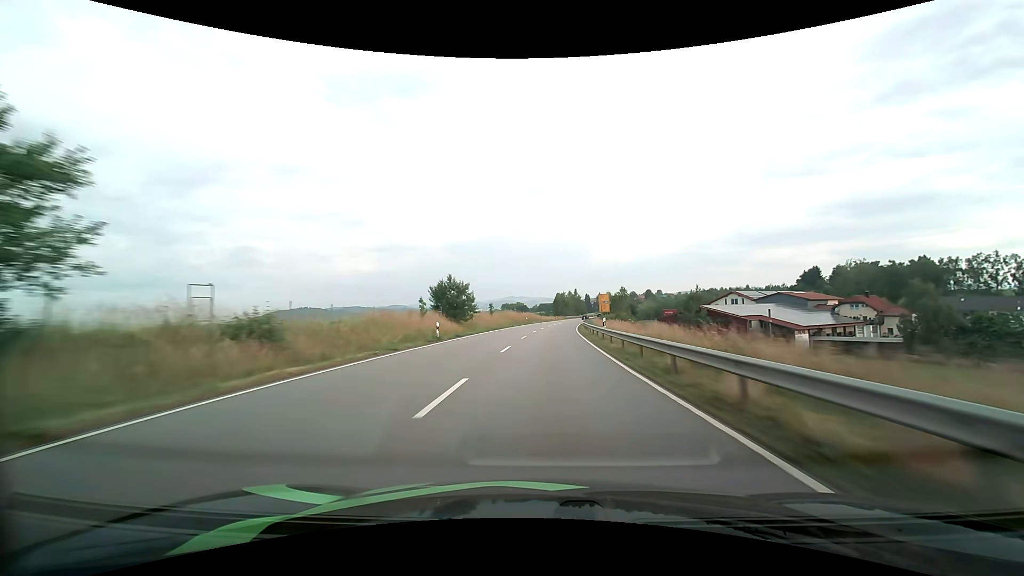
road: primary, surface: asphalt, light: Day
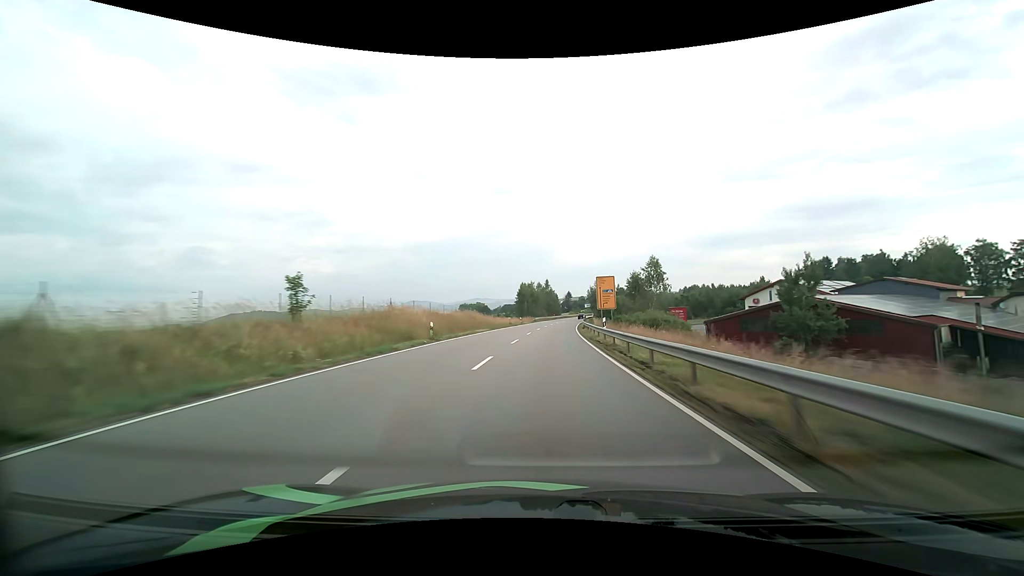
(+2.1, +54.1) m; +4°
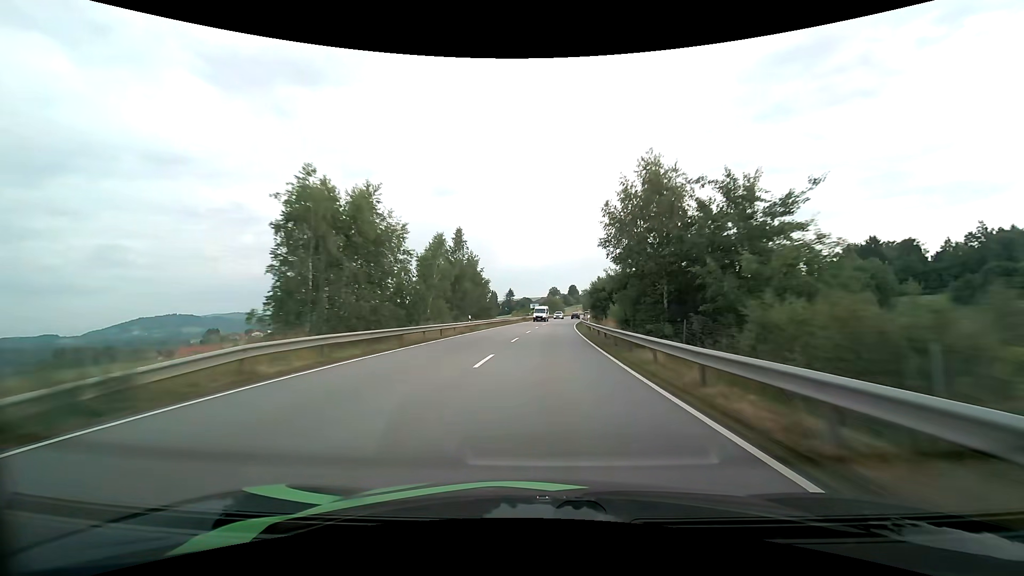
(+4.7, +84.5) m; +7°
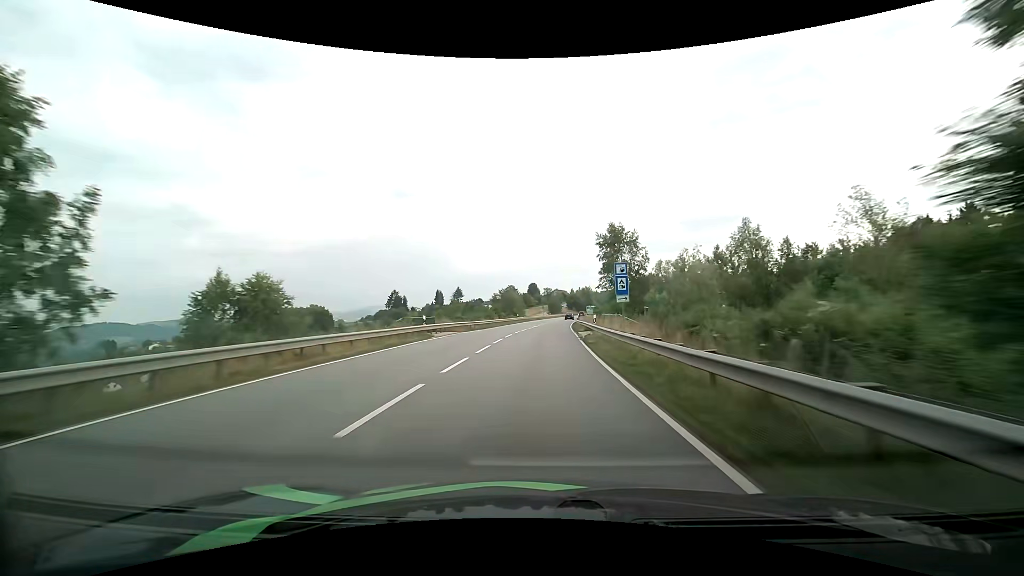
(+2.5, +60.8) m; +5°
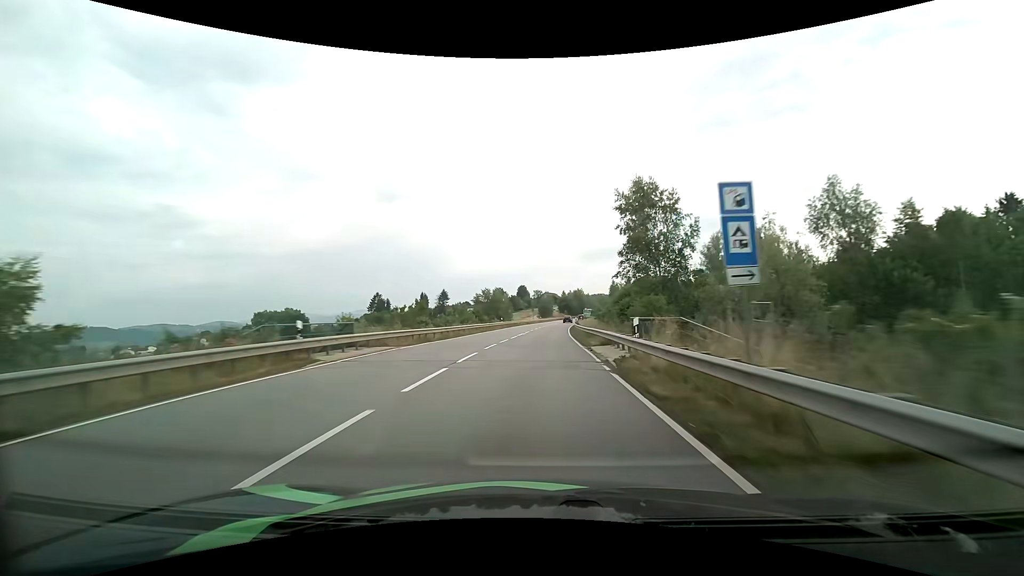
(+0.1, +14.5) m; +1°
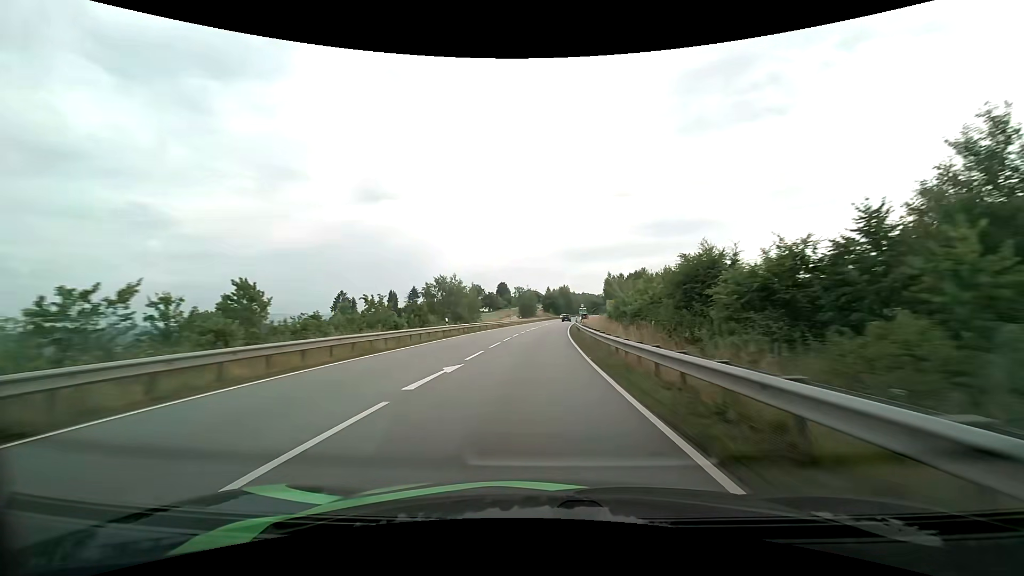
(+0.5, +29.1) m; +2°
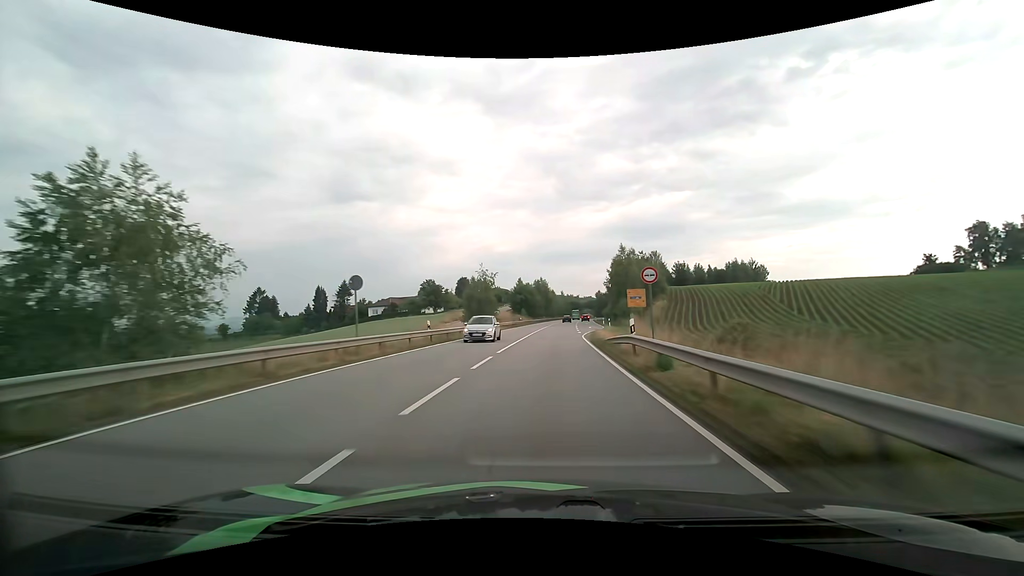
(+1.7, +57.3) m; +3°
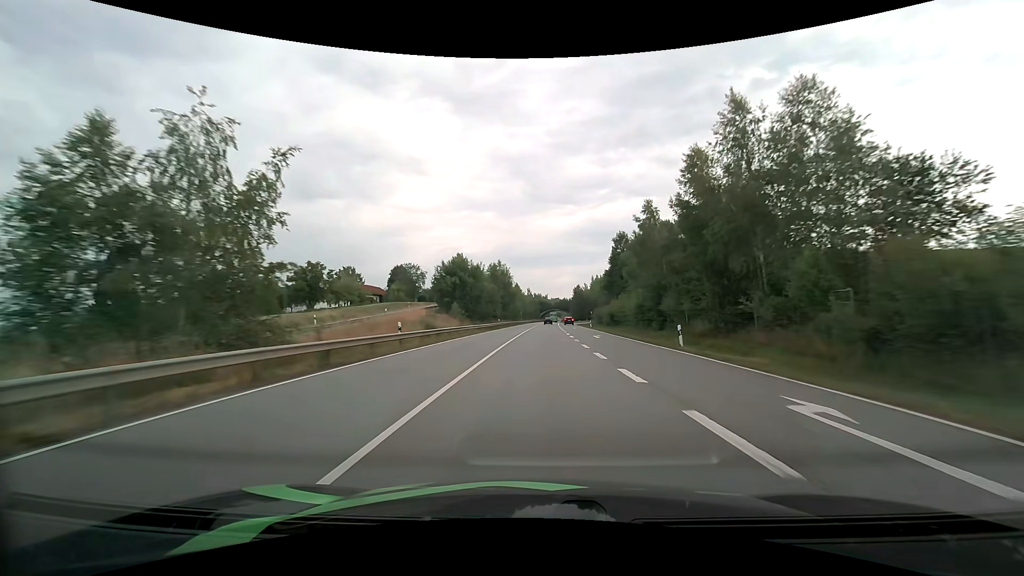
(+1.9, +56.1) m; +4°
(0, +10) (0, +20) (0, +30) (0, +40) (+1, +50) (+1, +60) (+1, +70) (+1, +80) (+1, +90) (+2, +100) m
